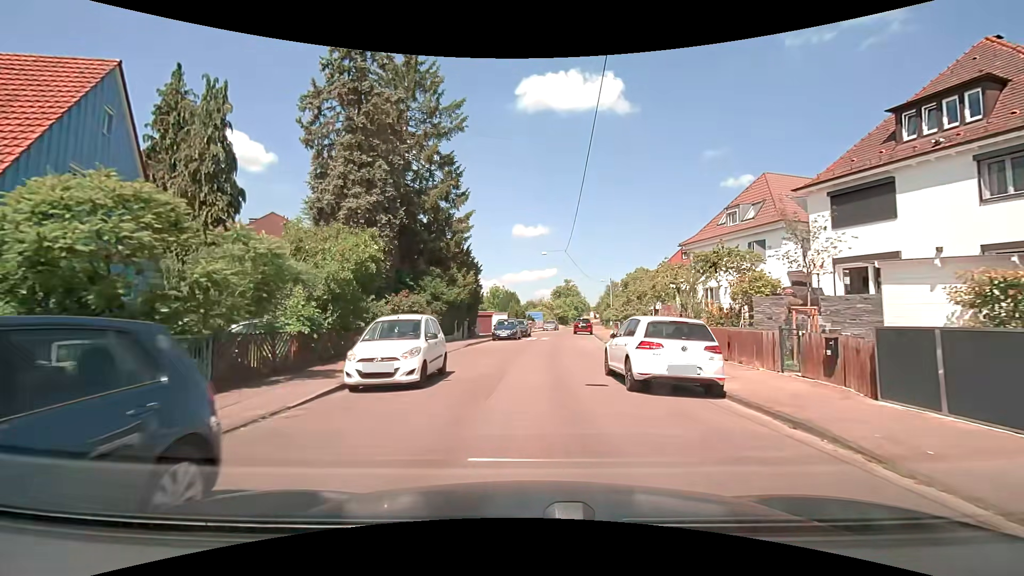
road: residential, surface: asphalt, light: Day
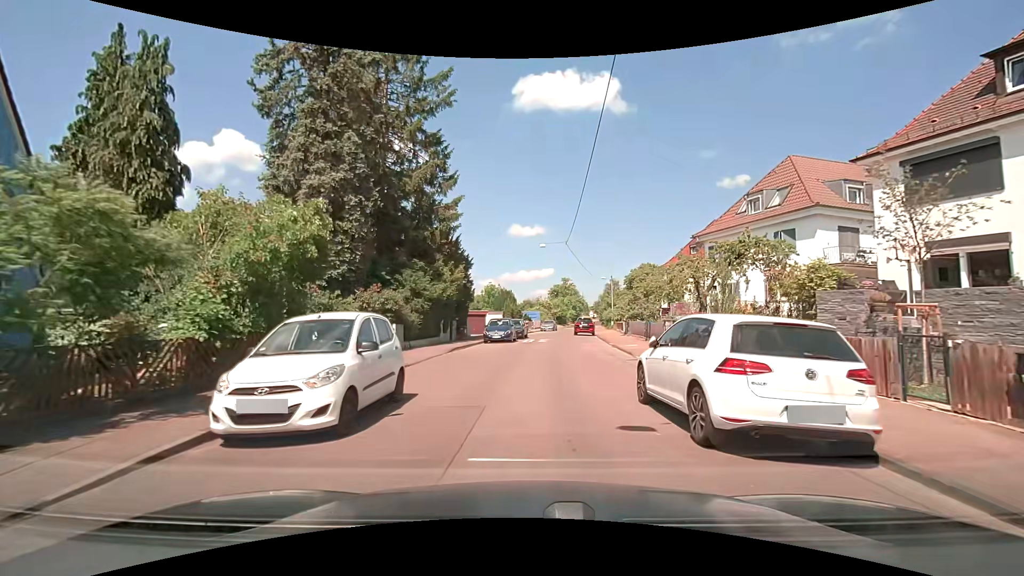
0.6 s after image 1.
(-0.1, +4.1) m; -1°
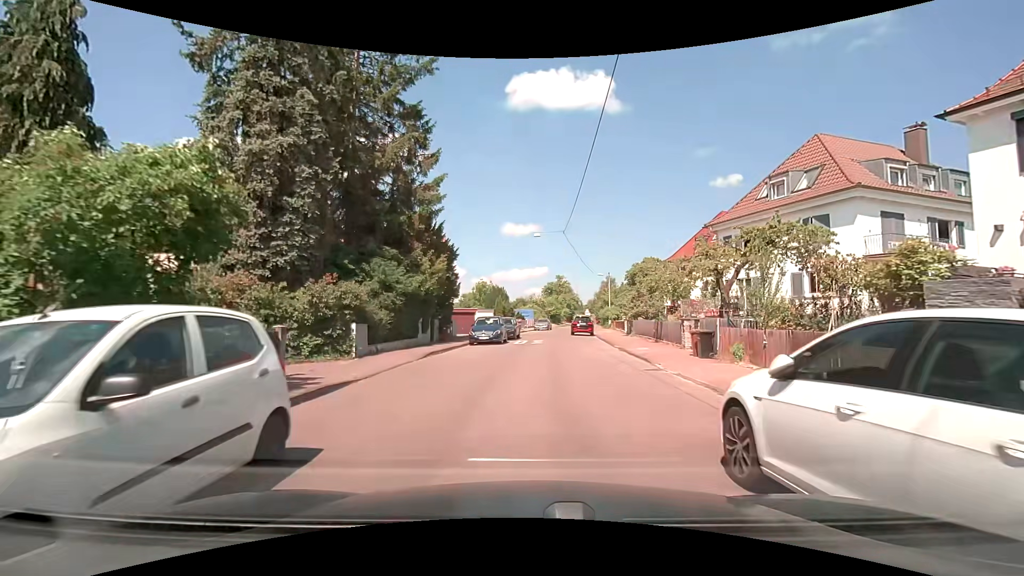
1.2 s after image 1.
(0.0, +4.0) m; +1°
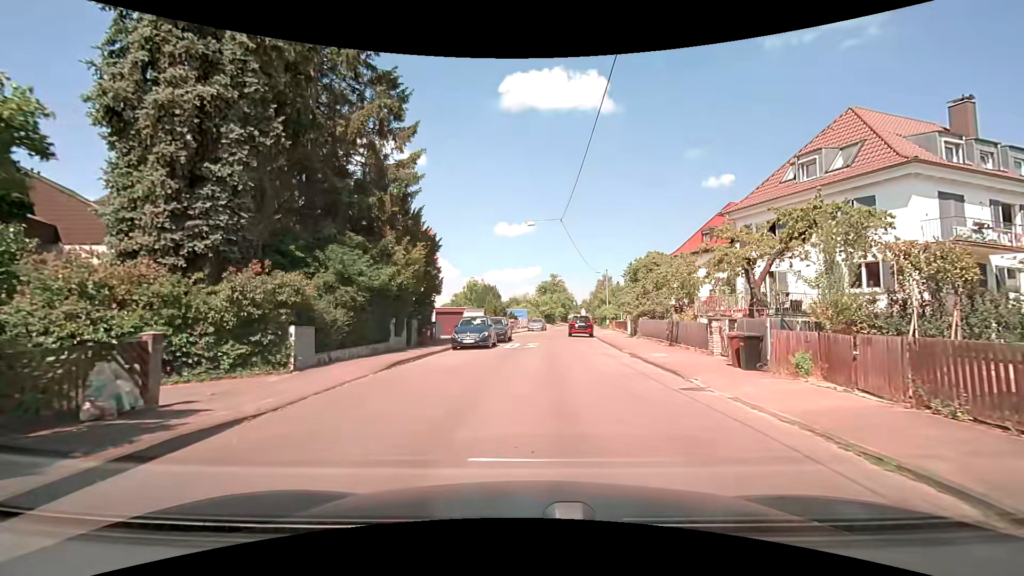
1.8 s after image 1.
(0.0, +3.9) m; +1°
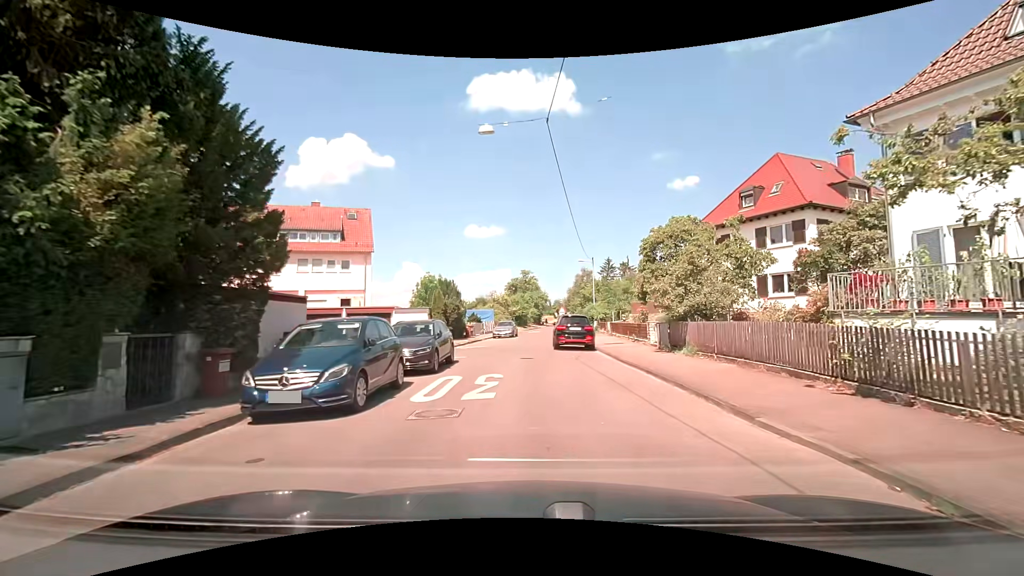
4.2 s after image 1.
(+0.4, +14.7) m; +4°
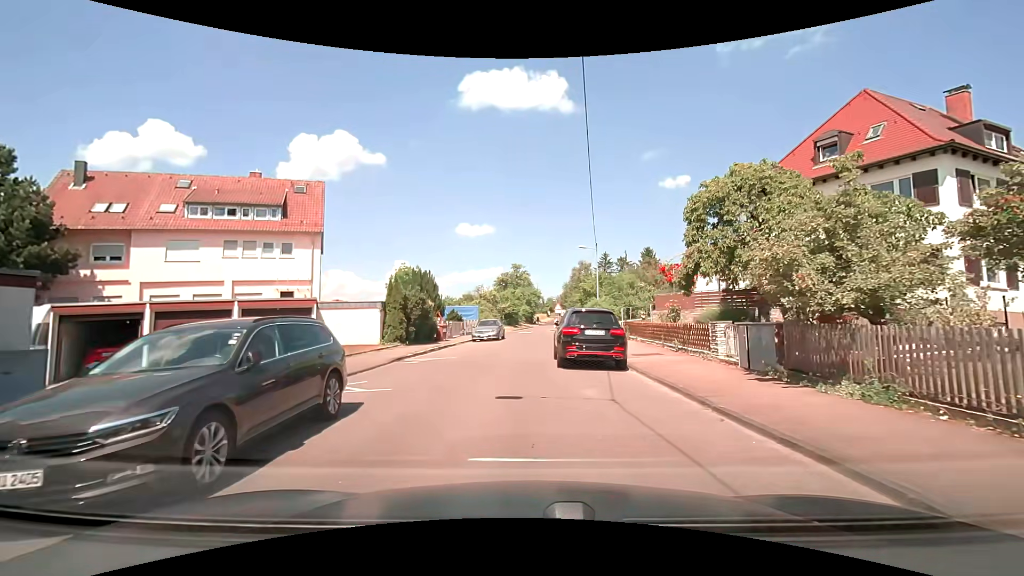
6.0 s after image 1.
(+0.1, +9.3) m; +1°
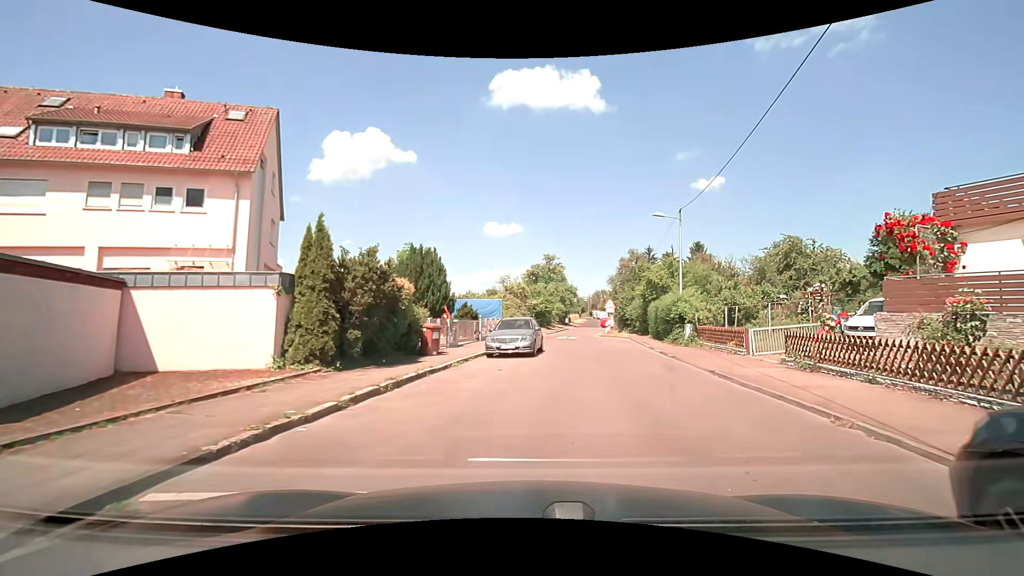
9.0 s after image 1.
(-1.2, +14.4) m; -4°
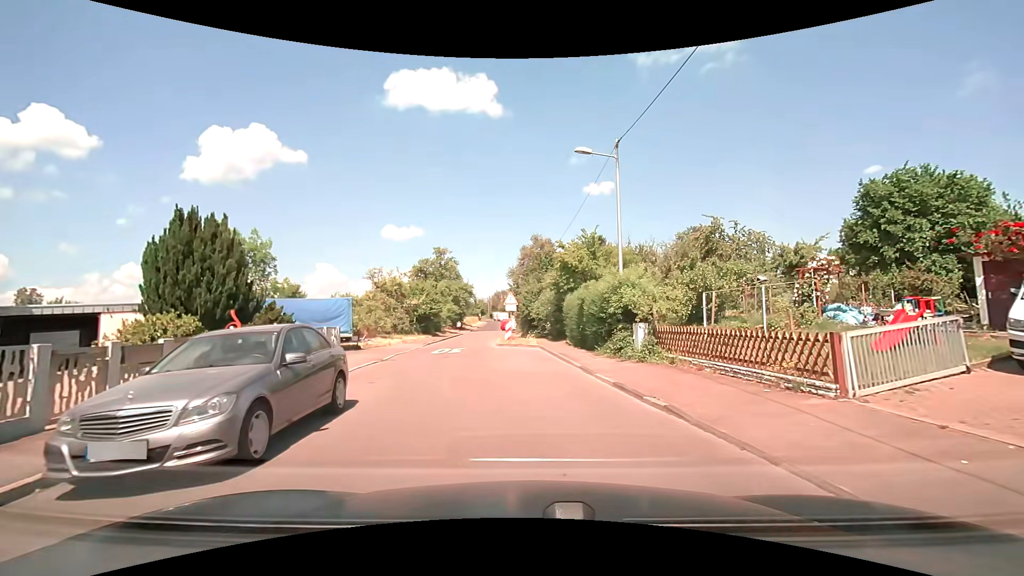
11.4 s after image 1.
(+1.7, +12.4) m; +12°
(0, +10) (-2, +20) (-4, +30) (-5, +40) (-5, +50) (-6, +60) (-6, +70) (-7, +80) (-8, +89) (-8, +99) m
